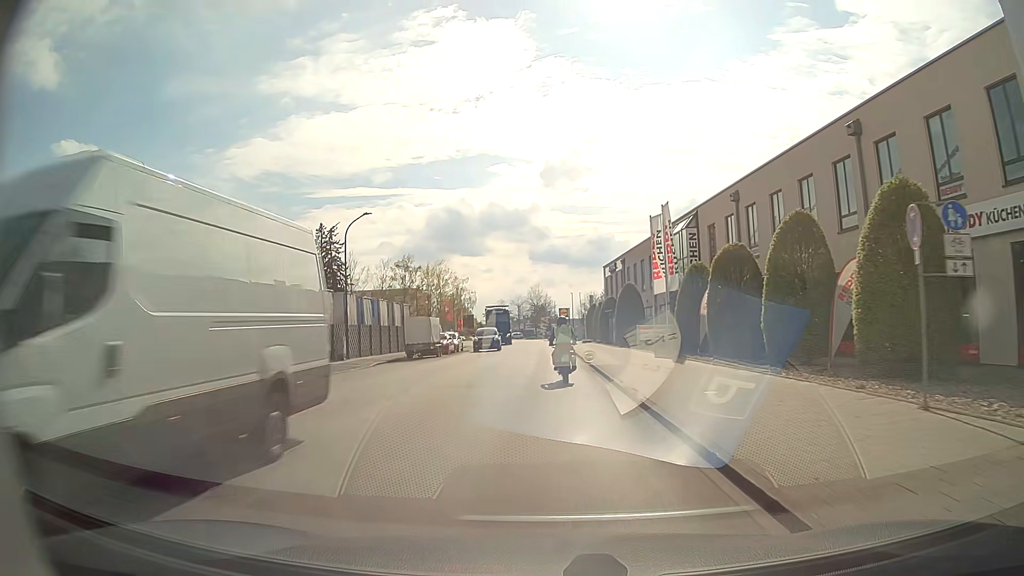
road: residential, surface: asphalt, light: Day
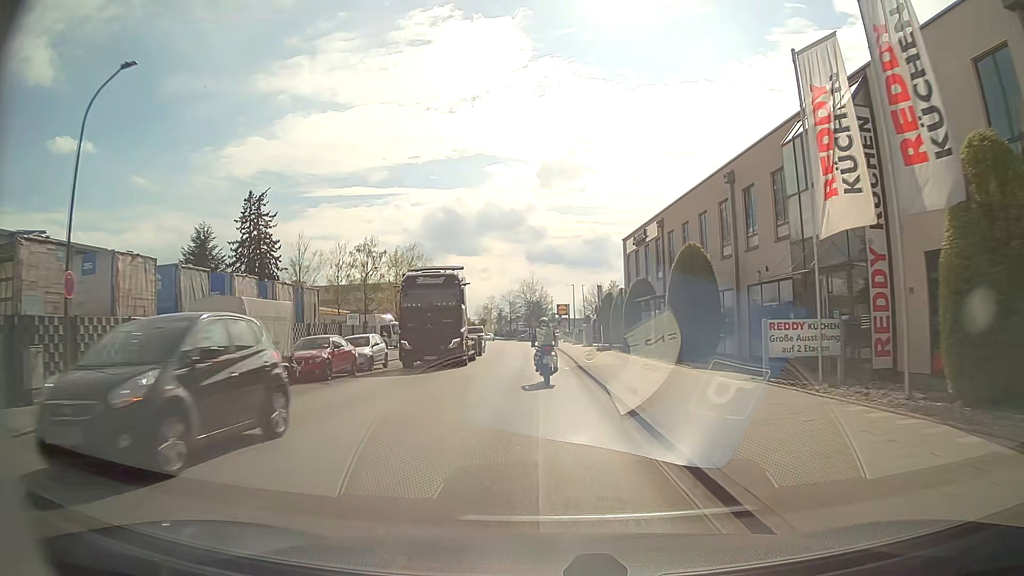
(0.0, +23.0) m; 0°
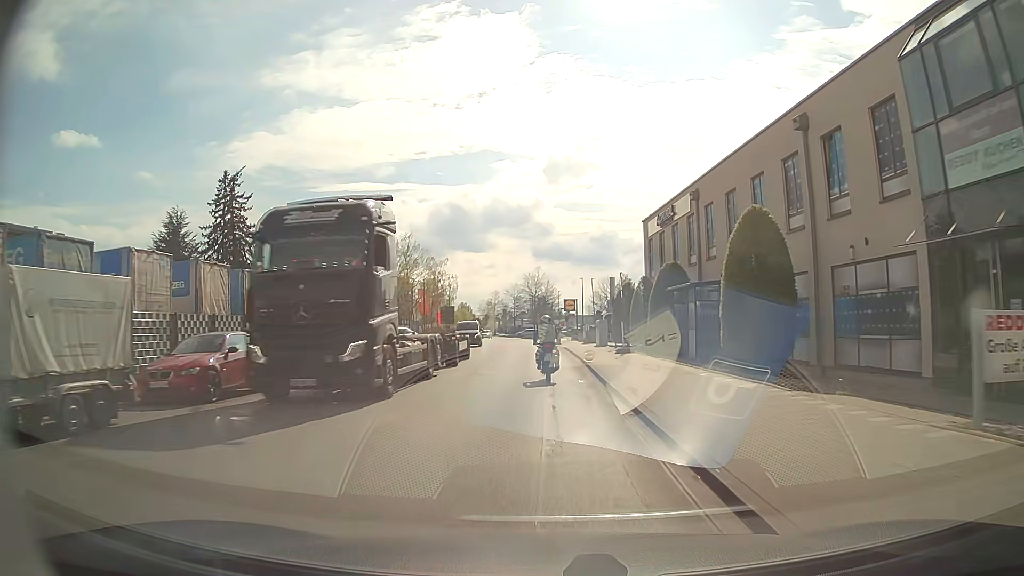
(-0.1, +7.8) m; -1°
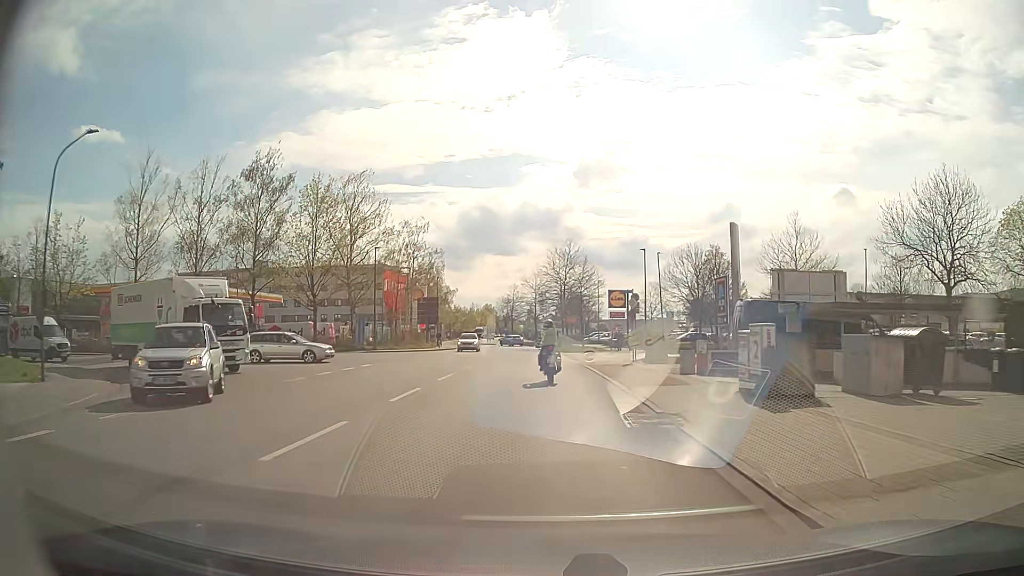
(-0.4, +38.5) m; -2°
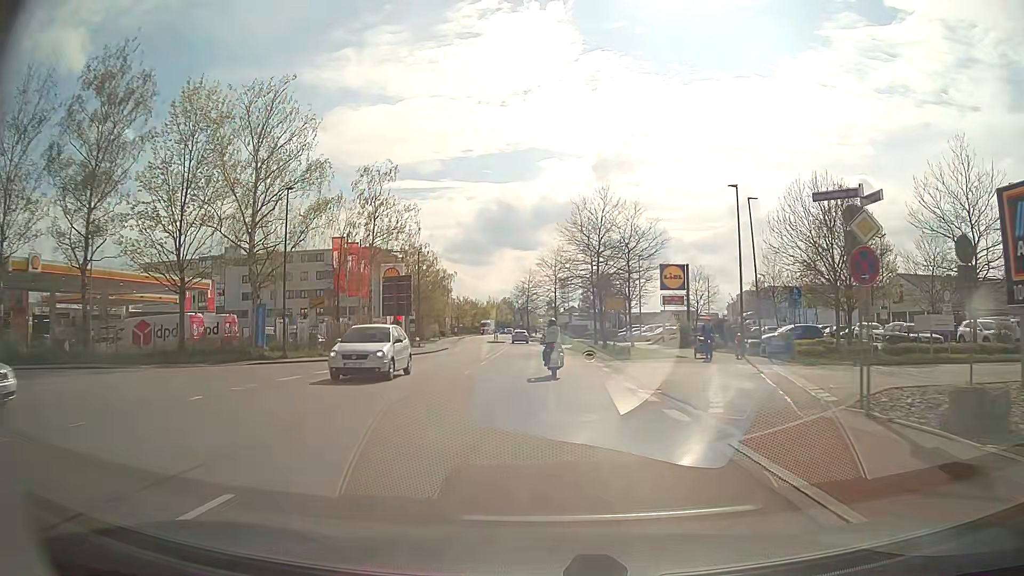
(-0.3, +22.7) m; -1°
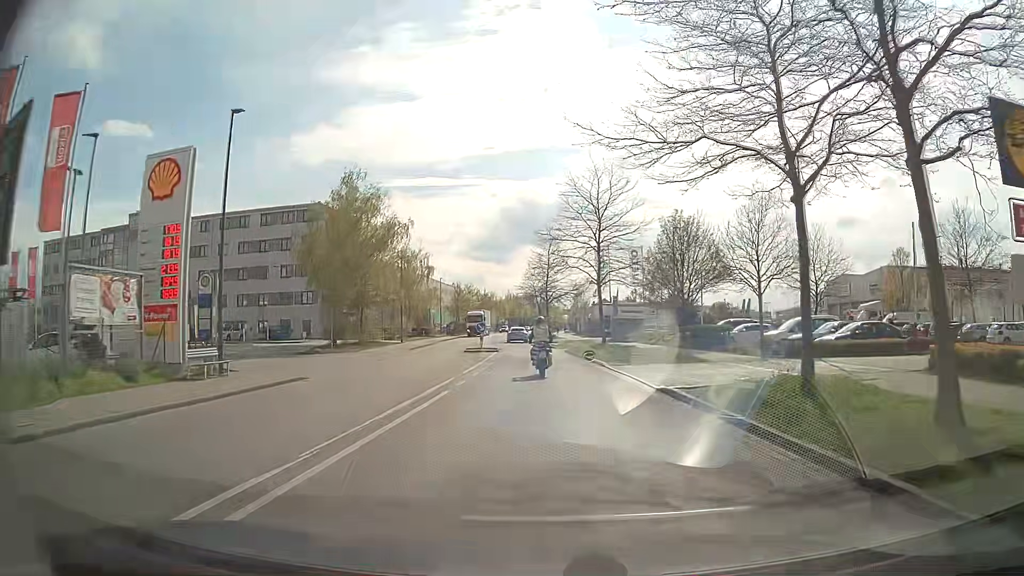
(-0.7, +39.0) m; -2°
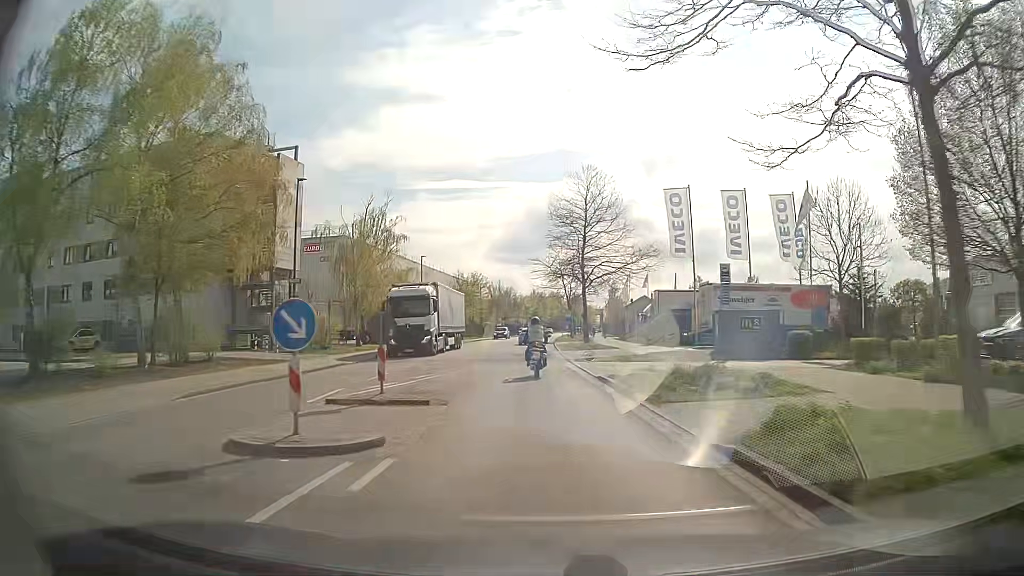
(-0.7, +31.5) m; -2°
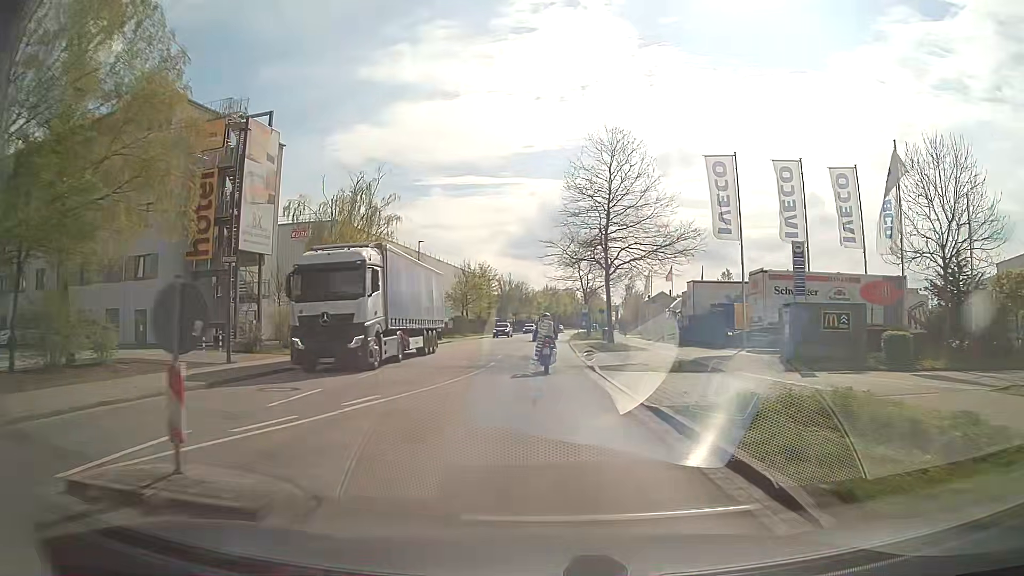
(-0.1, +7.8) m; -1°
